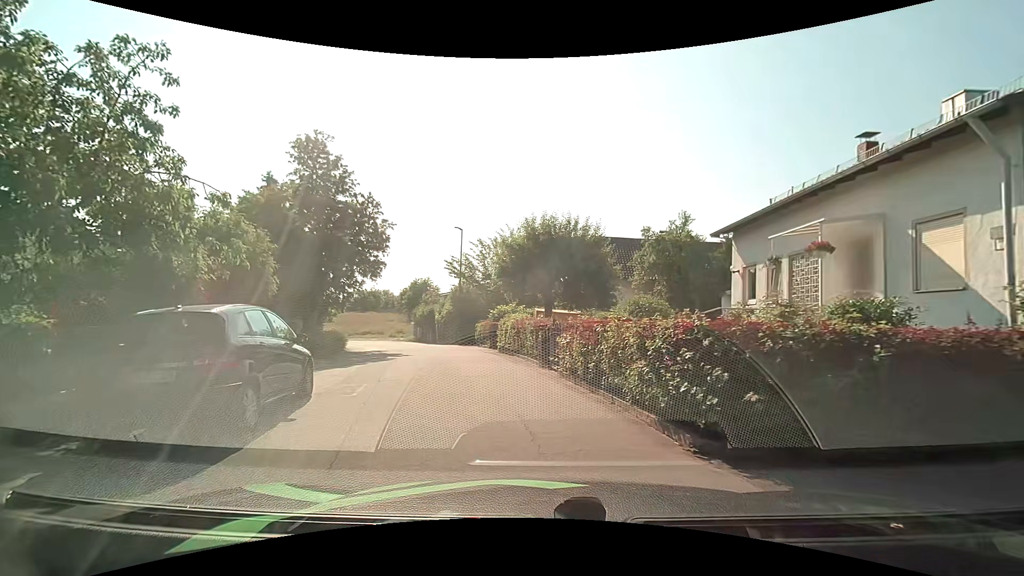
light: Day
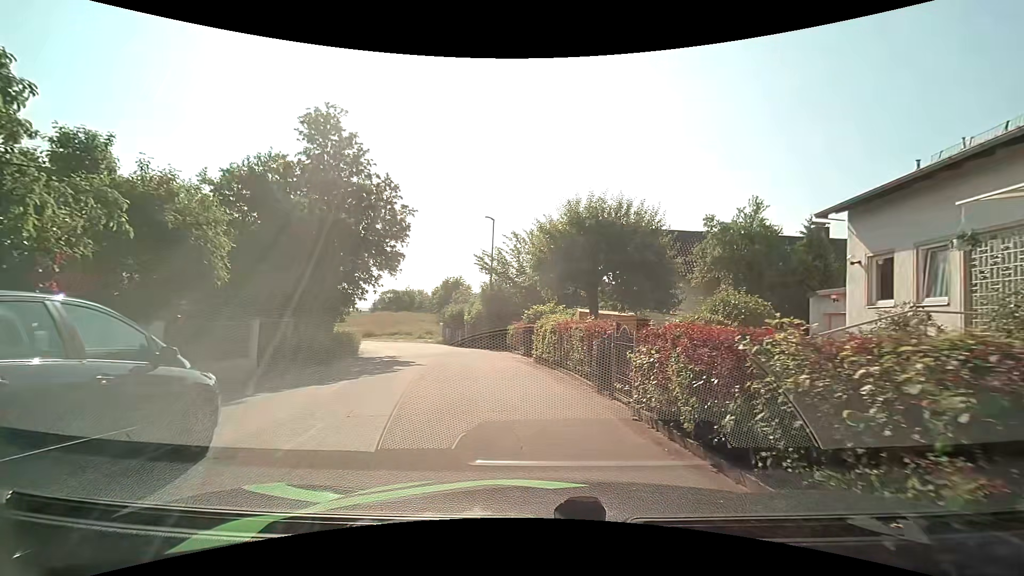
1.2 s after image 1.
(-0.3, +4.2) m; -5°
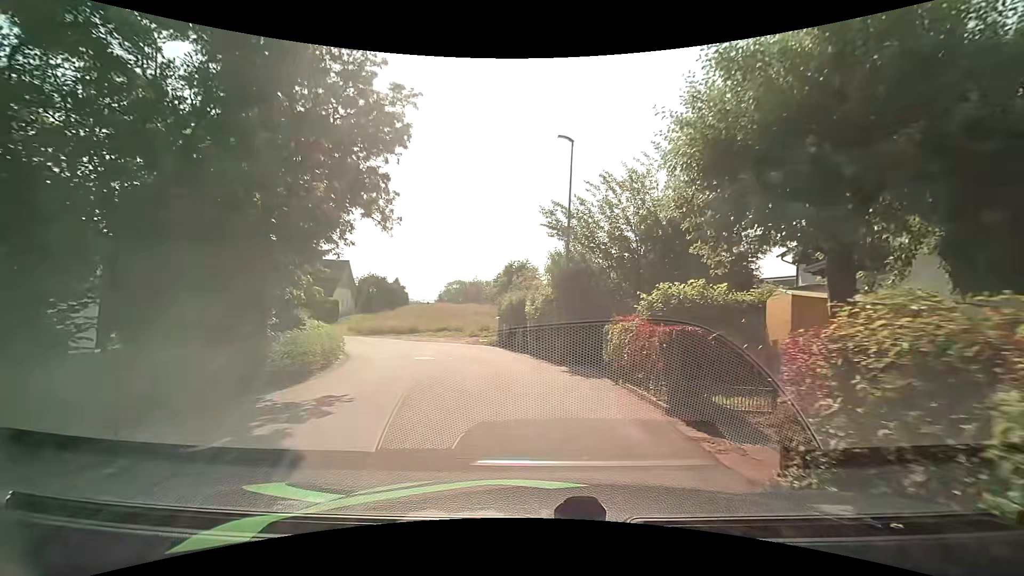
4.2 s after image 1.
(-1.1, +13.2) m; -8°
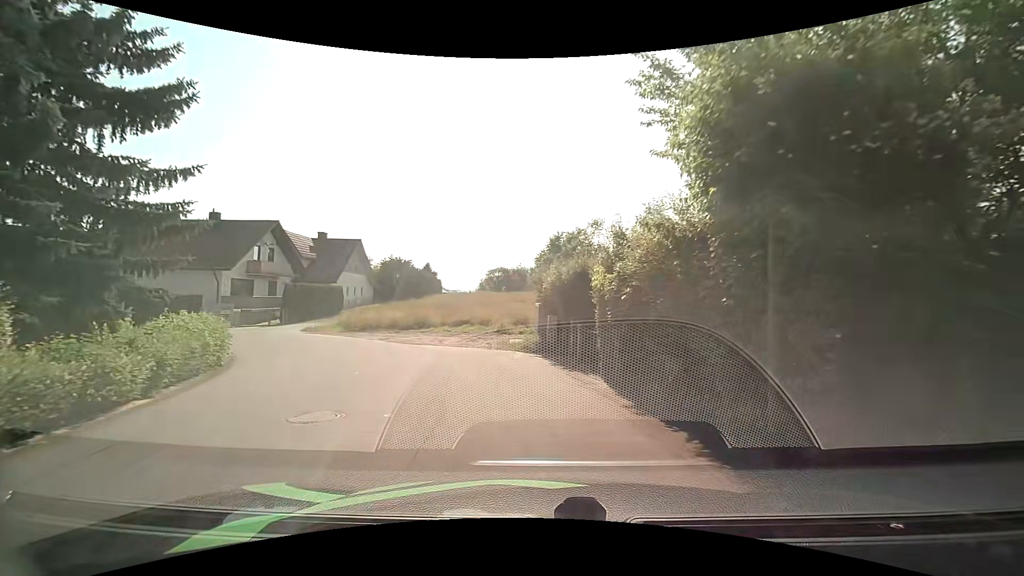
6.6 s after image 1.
(-0.5, +13.0) m; -7°
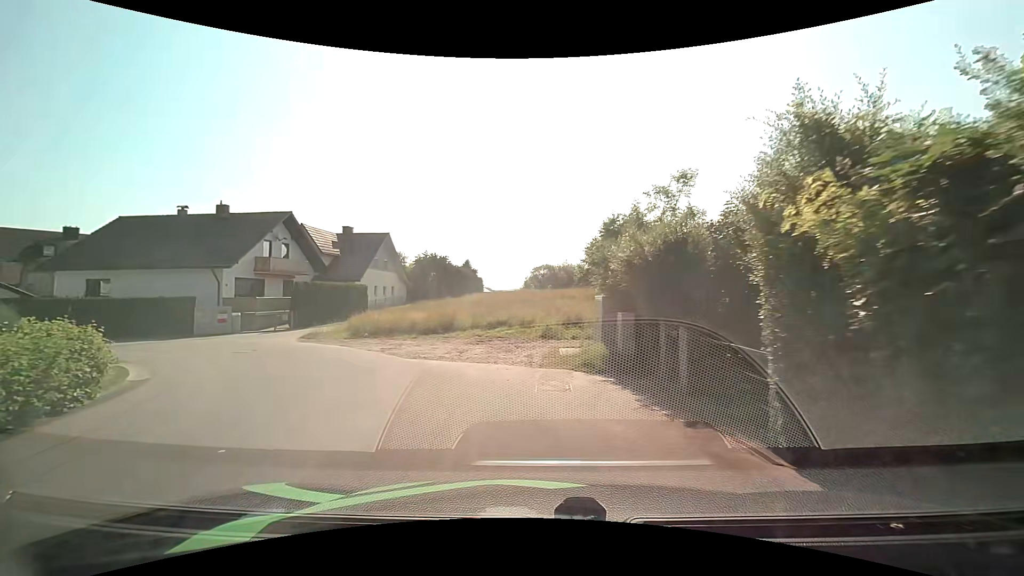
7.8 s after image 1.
(-0.1, +6.6) m; -4°
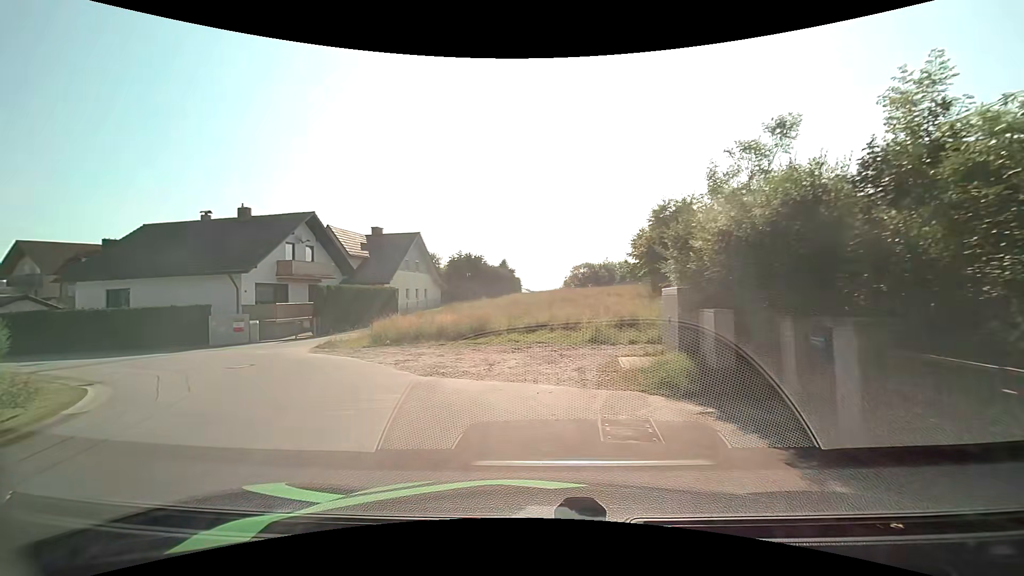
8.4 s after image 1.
(-0.1, +3.3) m; -4°
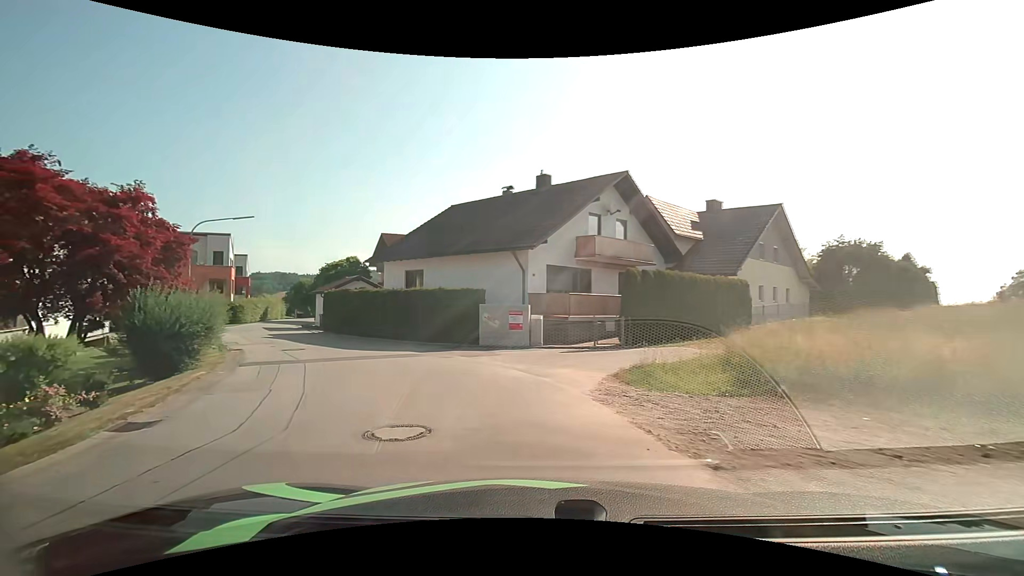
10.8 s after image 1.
(-3.5, +11.5) m; -35°
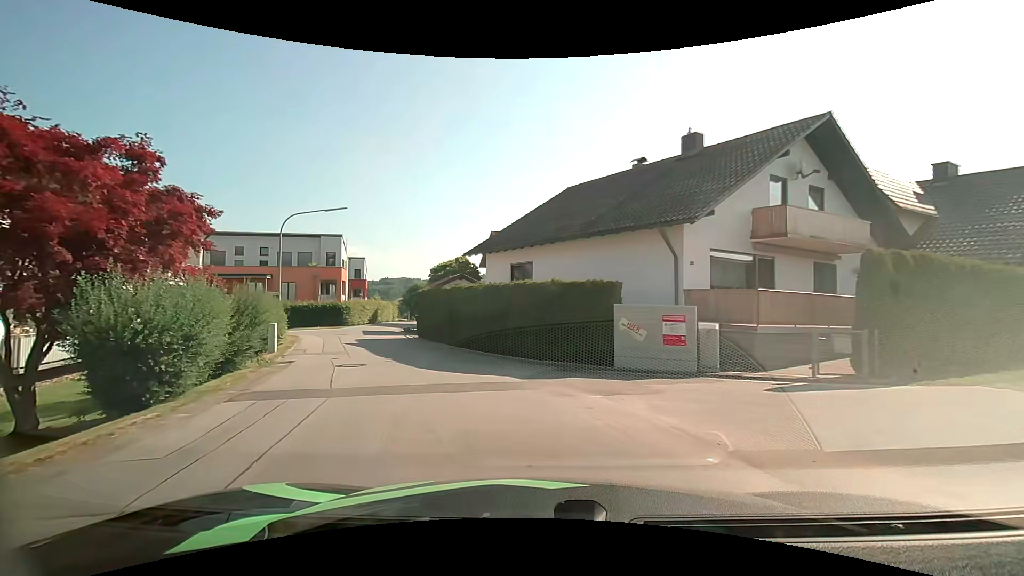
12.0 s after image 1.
(-0.8, +6.4) m; -14°
